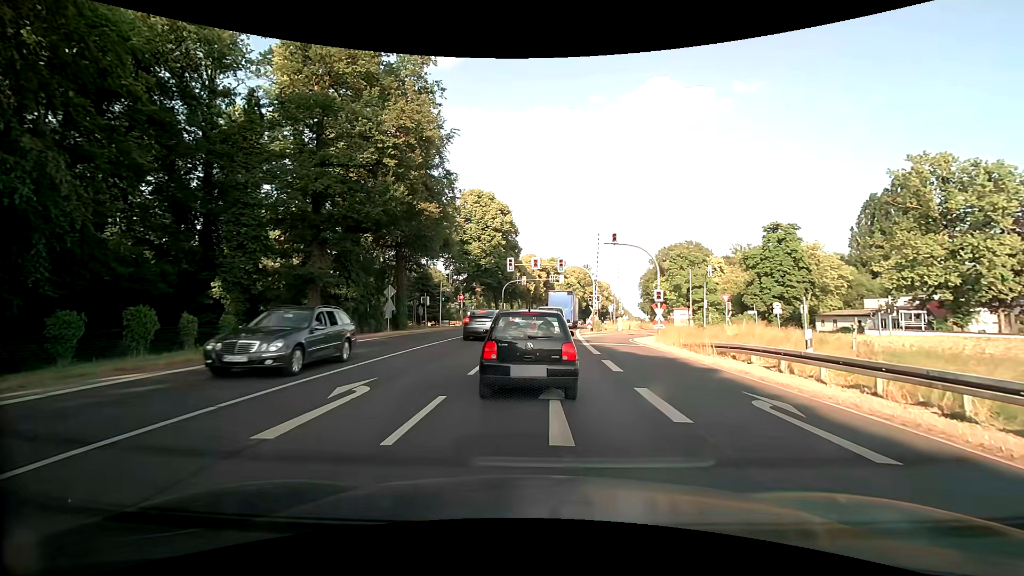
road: primary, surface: asphalt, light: Day
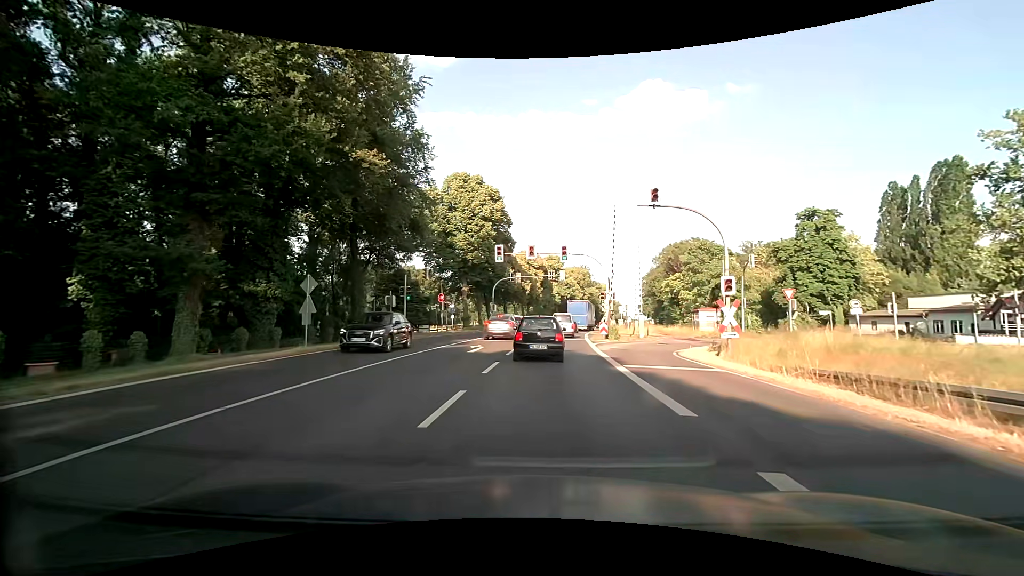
(+0.2, +11.5) m; +1°
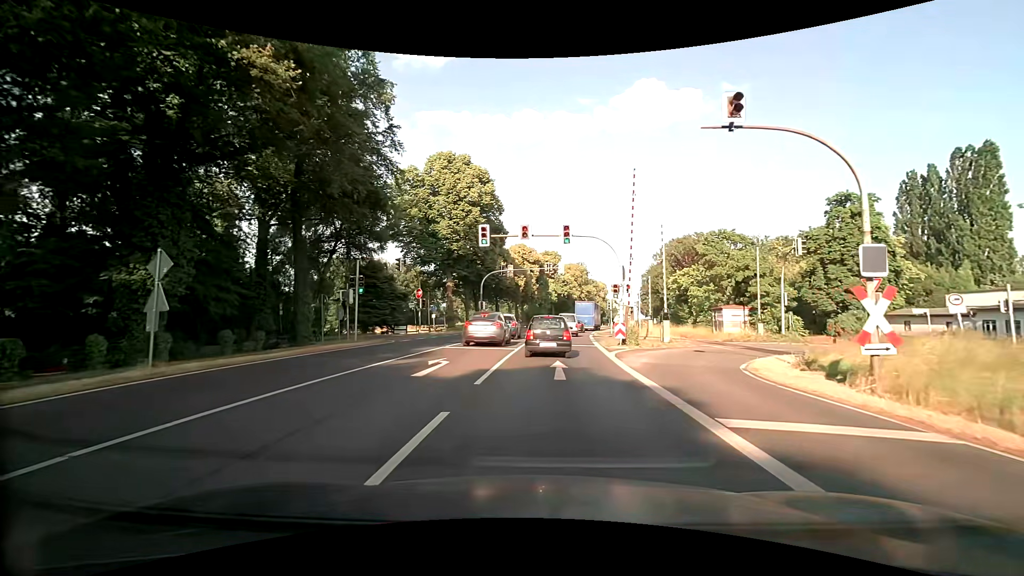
(+0.1, +8.3) m; +1°
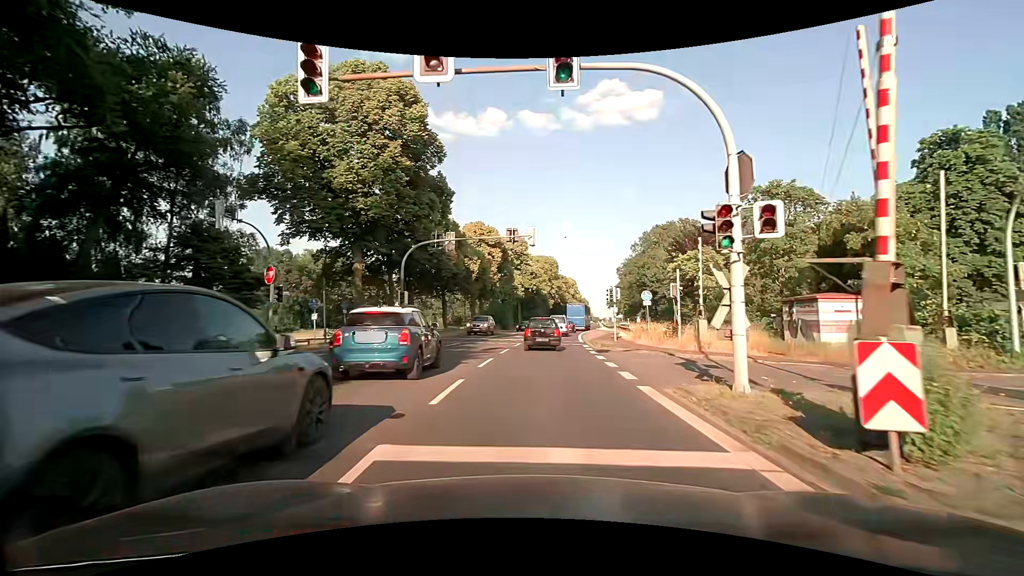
(+0.6, +20.7) m; +4°
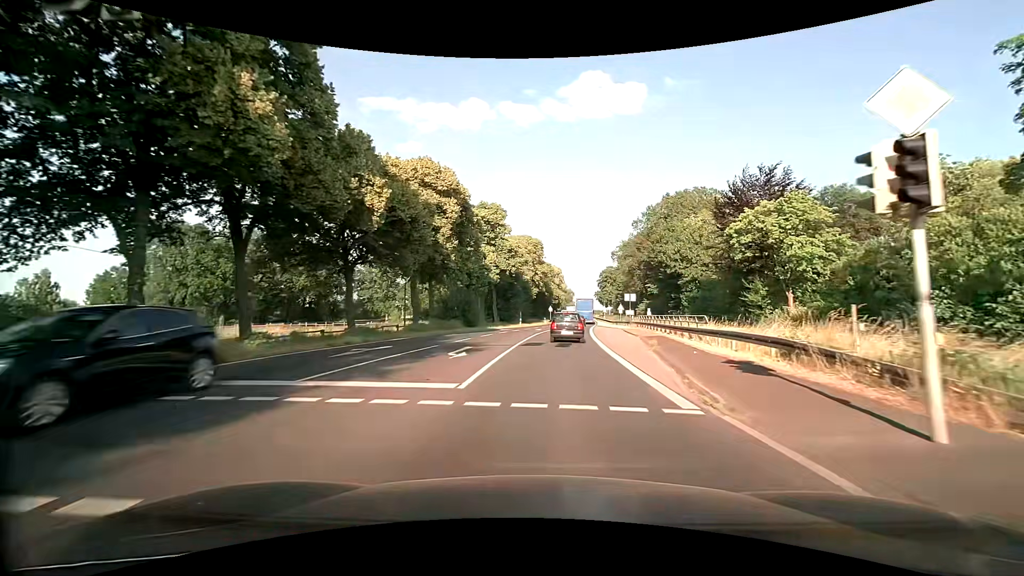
(+0.4, +25.8) m; +2°
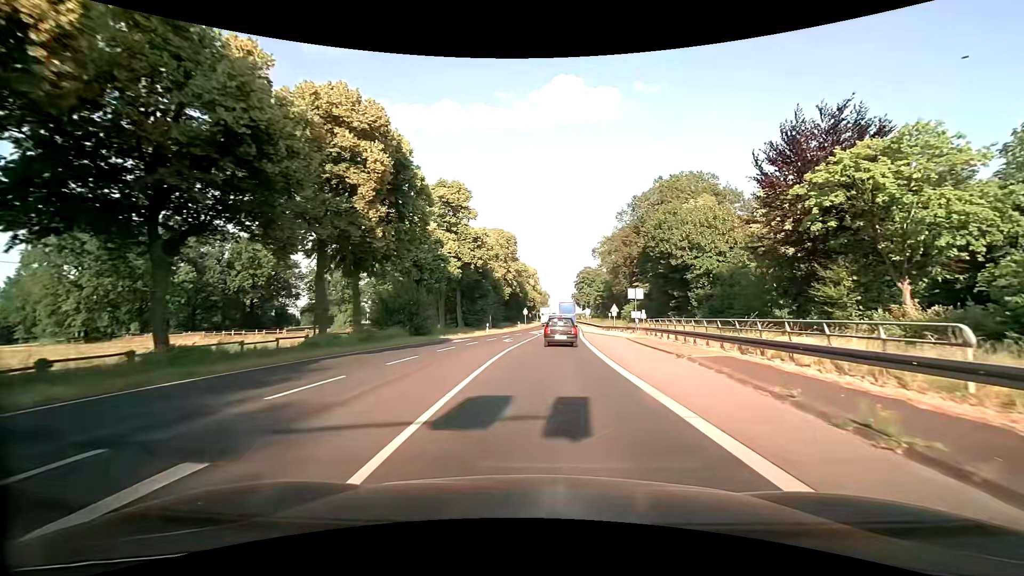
(+0.3, +14.7) m; +3°
